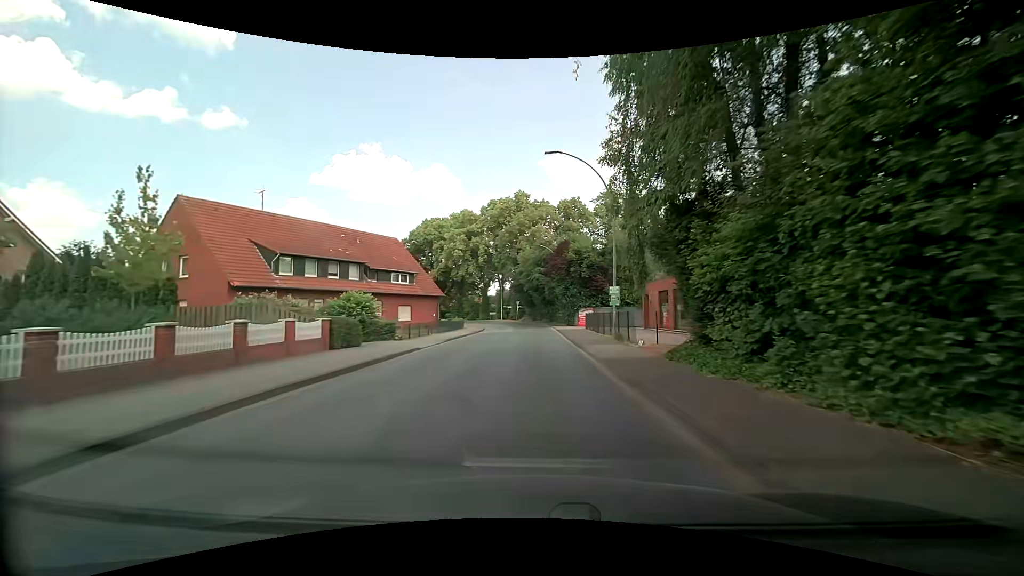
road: secondary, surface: asphalt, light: Day
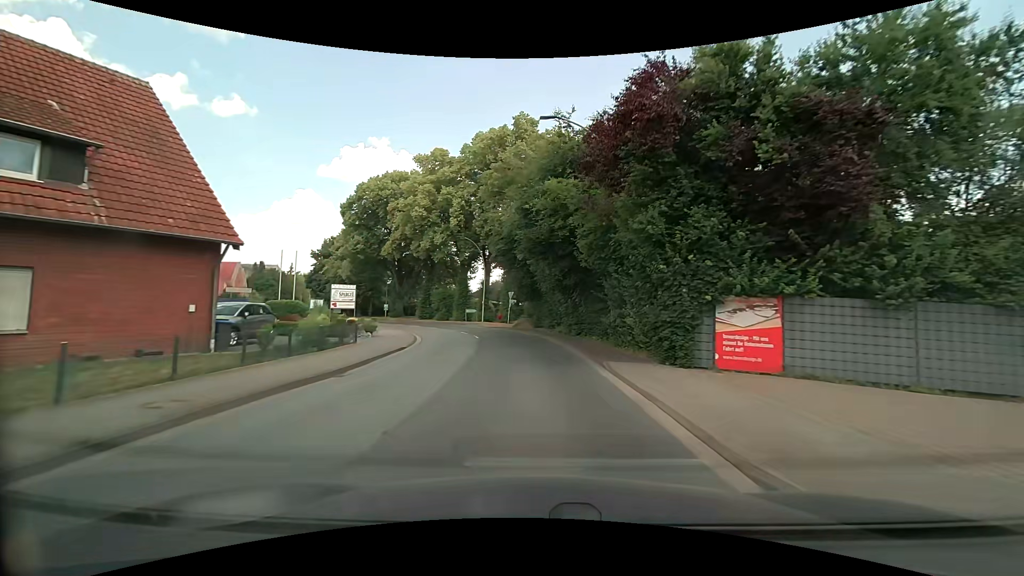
(+0.3, +35.4) m; 0°
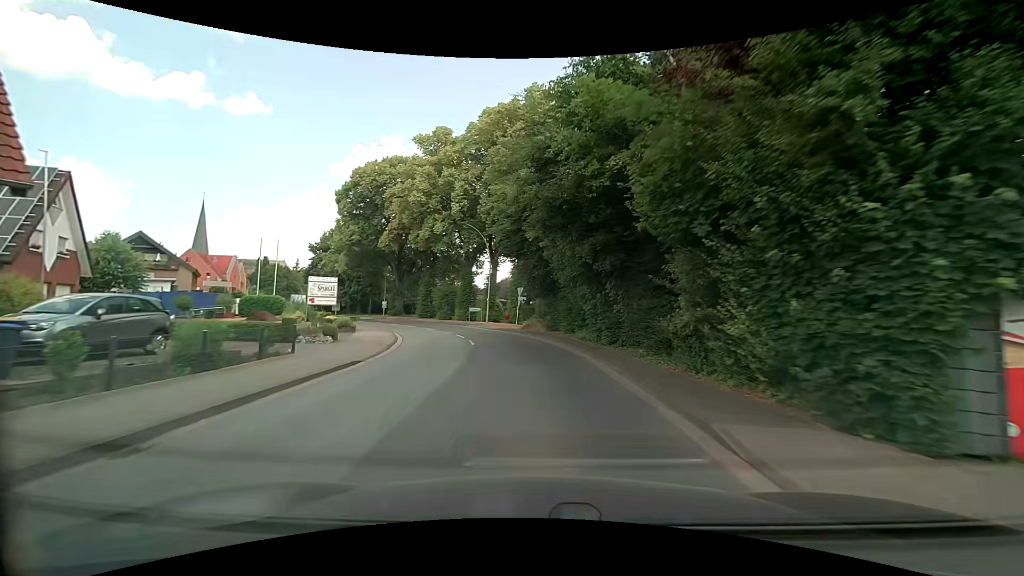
(-0.1, +6.9) m; -1°
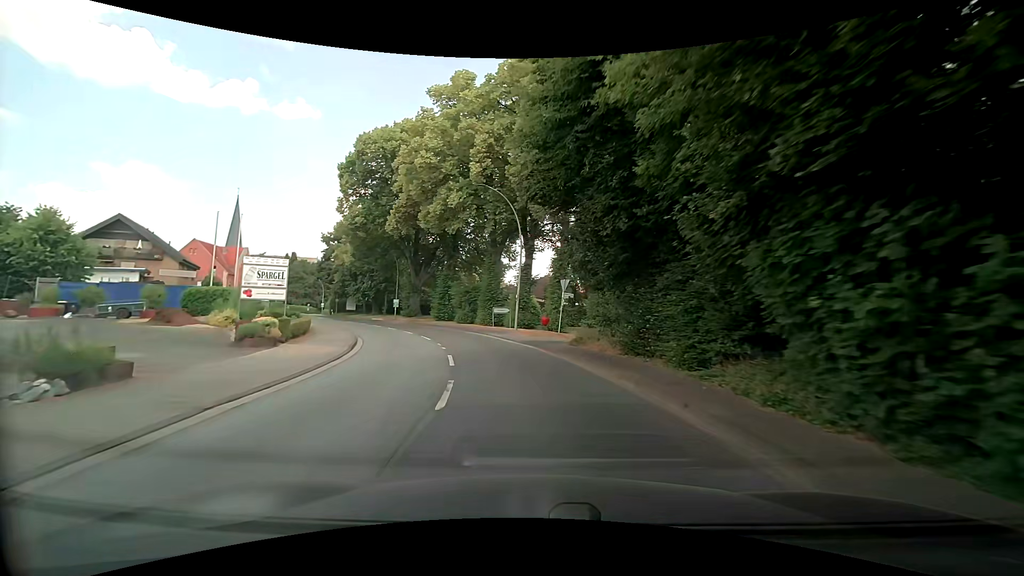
(-0.6, +13.8) m; -5°
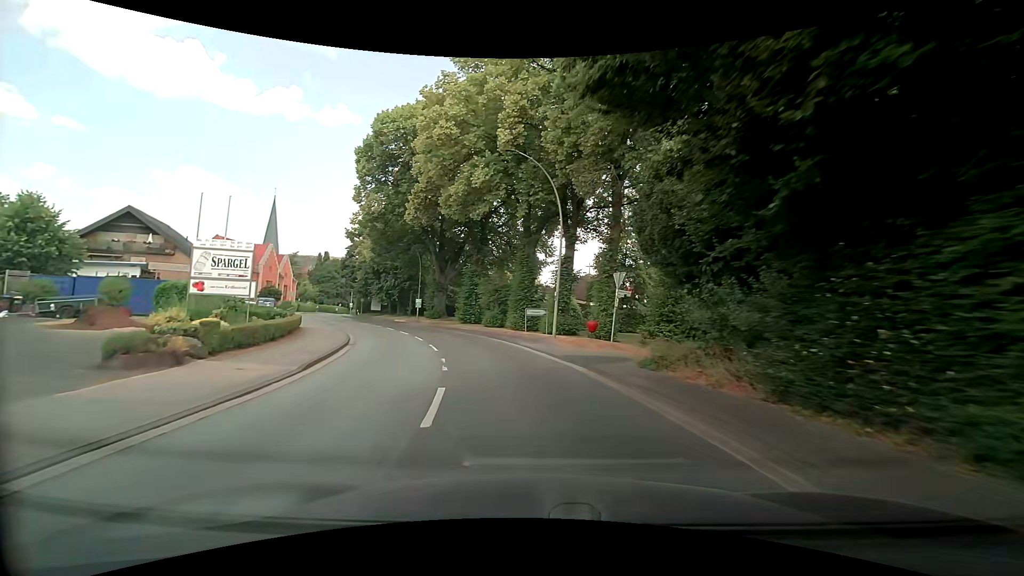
(-0.1, +6.9) m; -3°
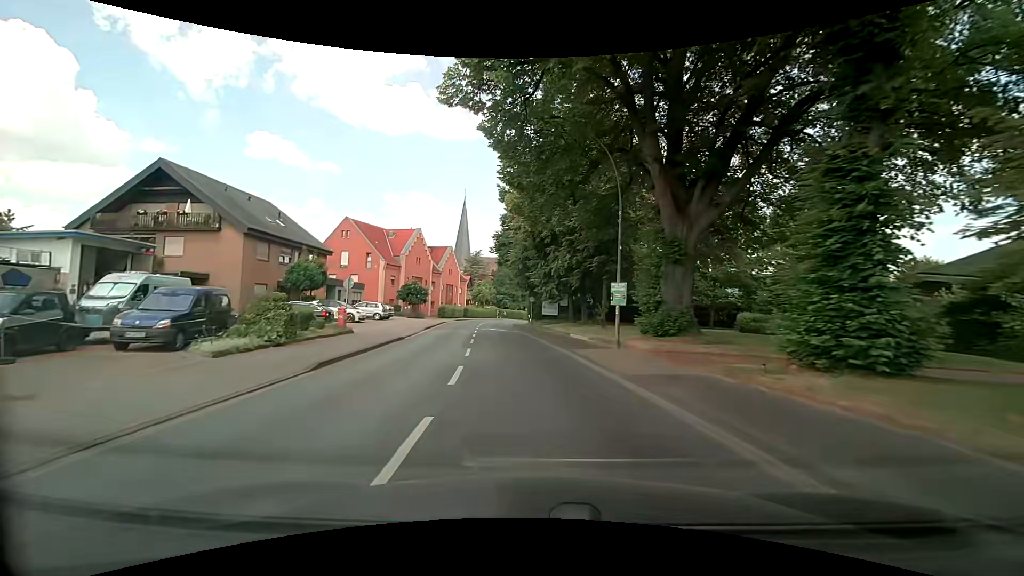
(-6.8, +32.3) m; -23°
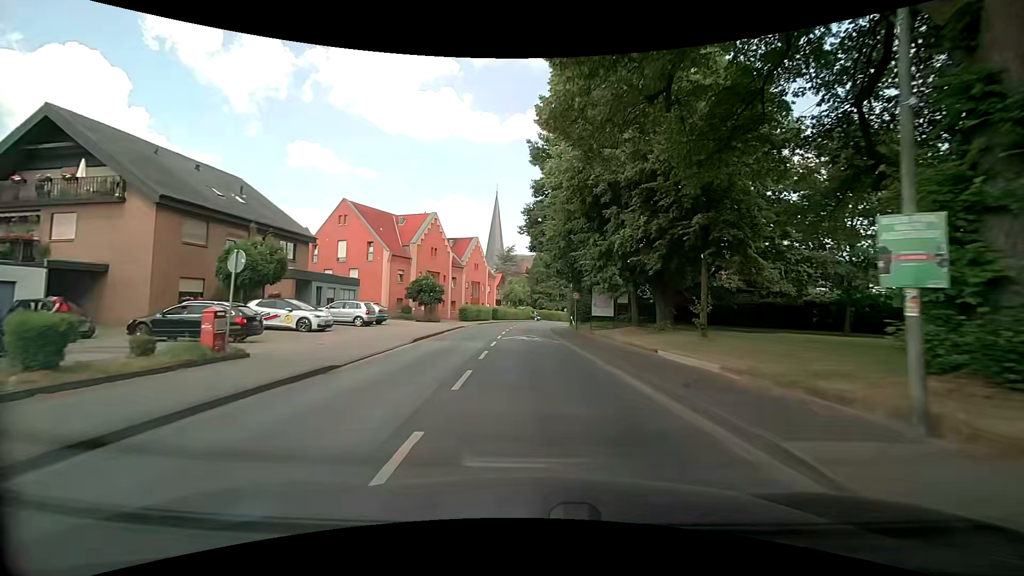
(-0.5, +12.8) m; -4°
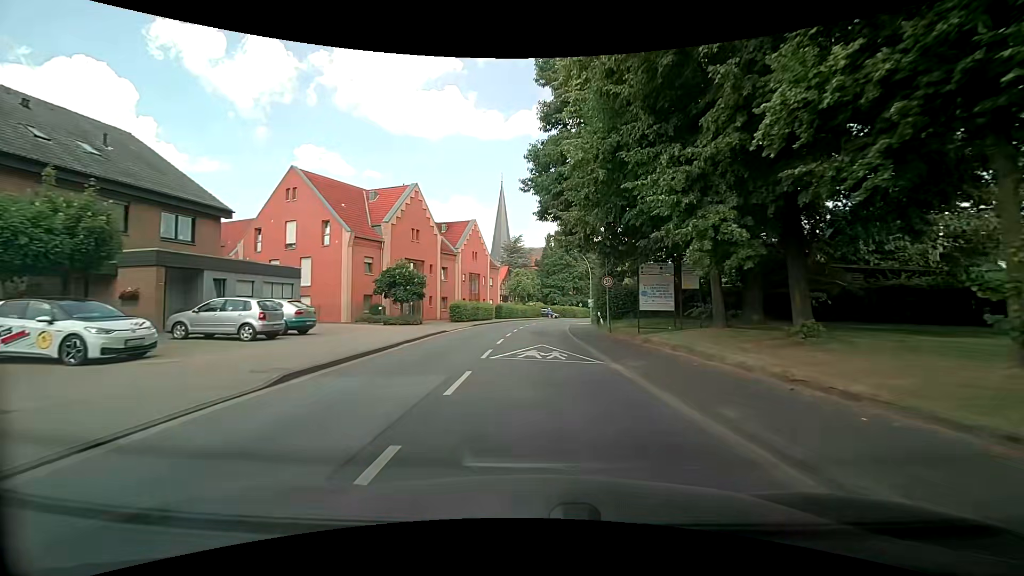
(-0.2, +12.4) m; 0°
(0, +10) (0, +20) (-1, +30) (0, +40) (+1, +50) (+2, +60) (+4, +70) (+7, +79) (+11, +88) (+15, +97) m
